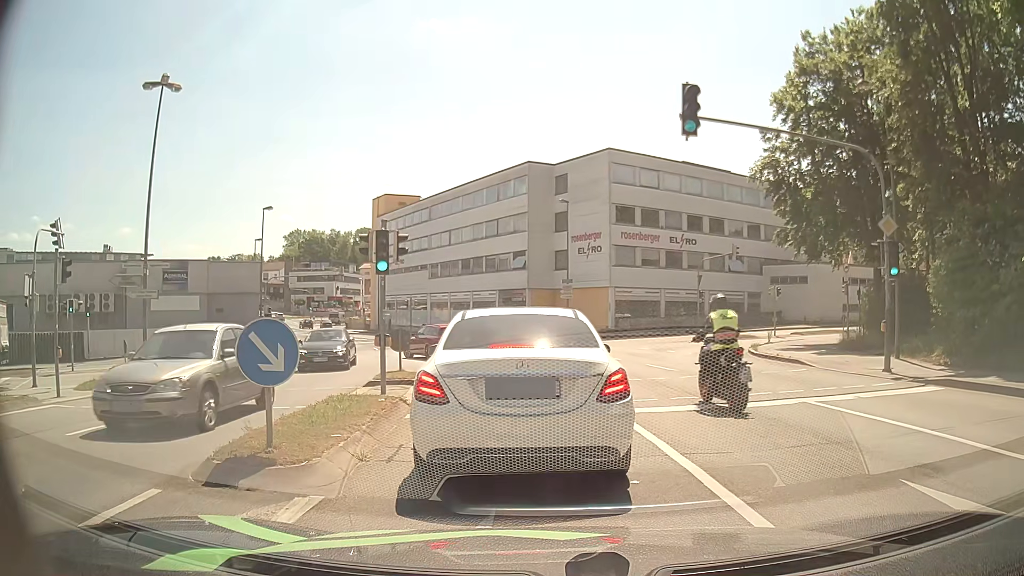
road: tertiary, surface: asphalt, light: Day
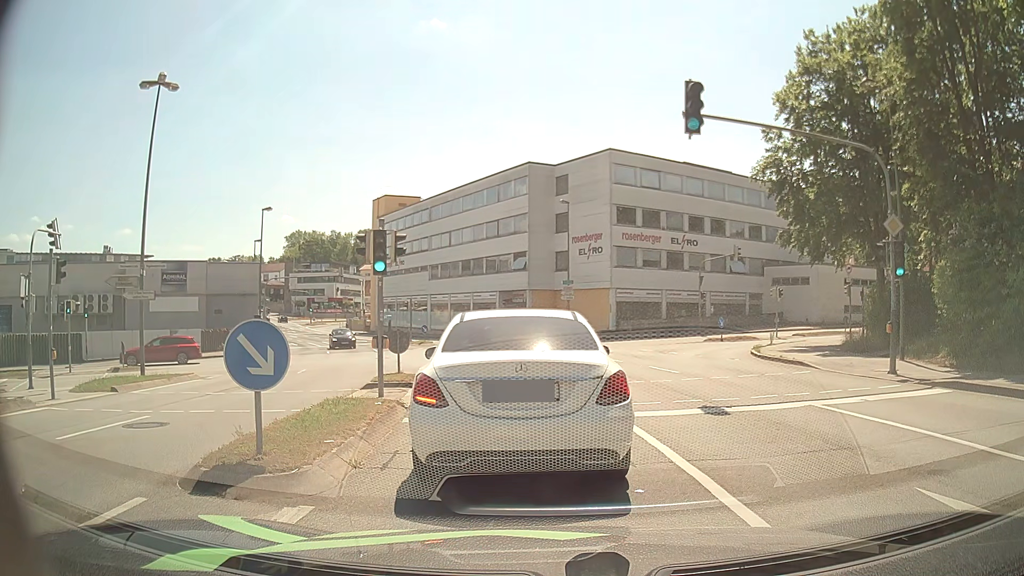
(0.0, +0.3) m; 0°
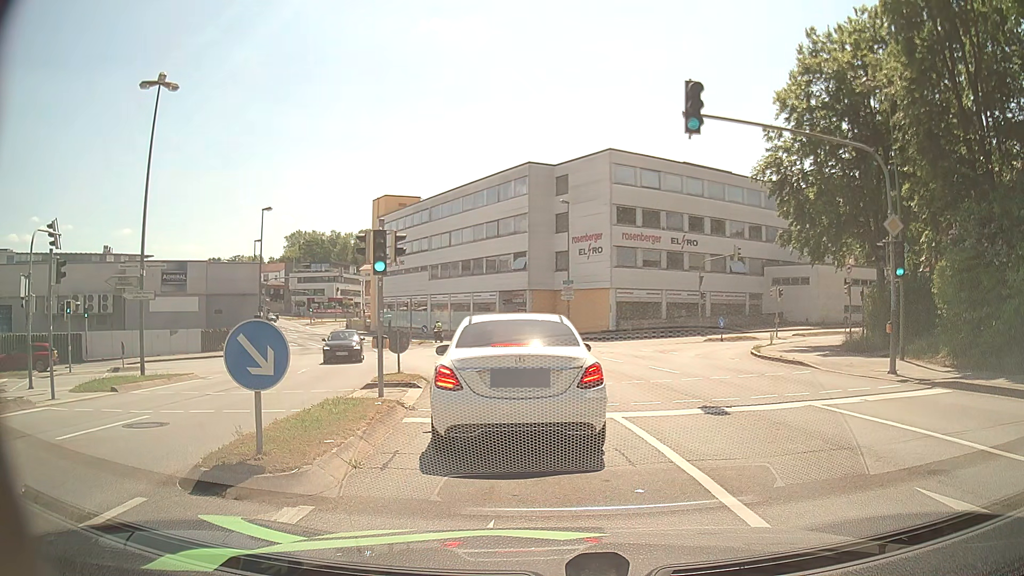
(0.0, 0.0) m; 0°
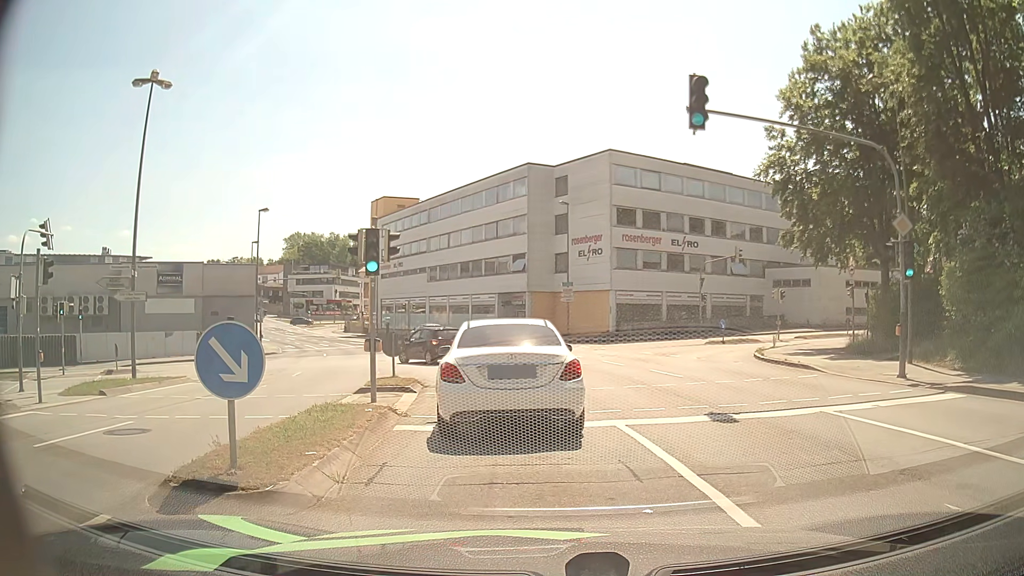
(0.0, +0.5) m; 0°
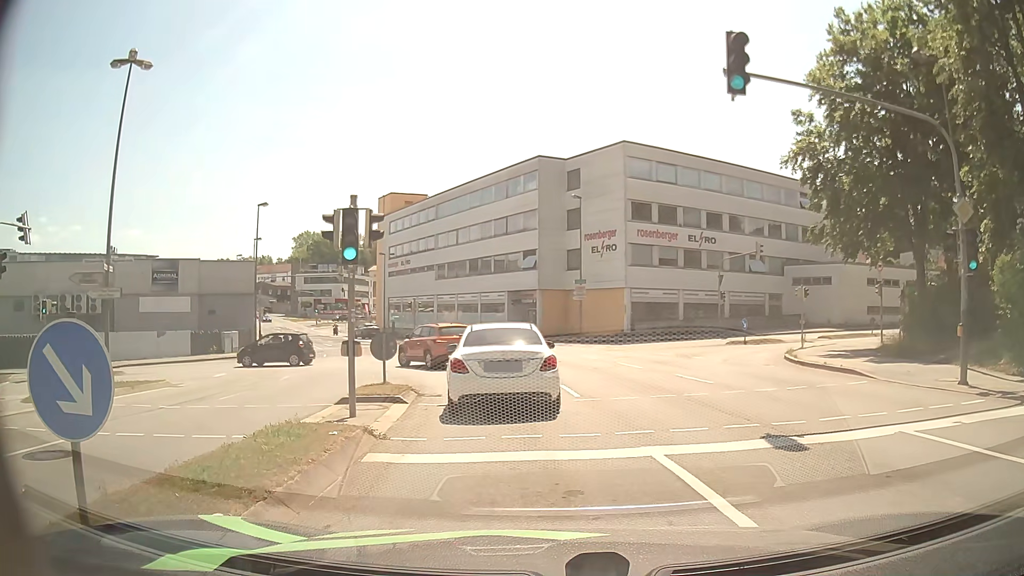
(0.0, +2.2) m; -2°
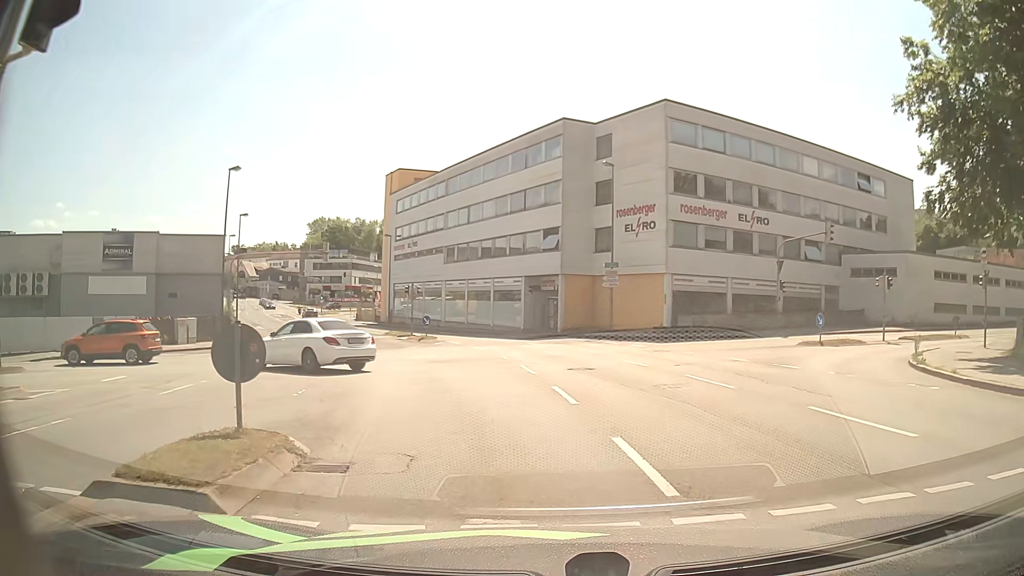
(-0.2, +8.4) m; -2°
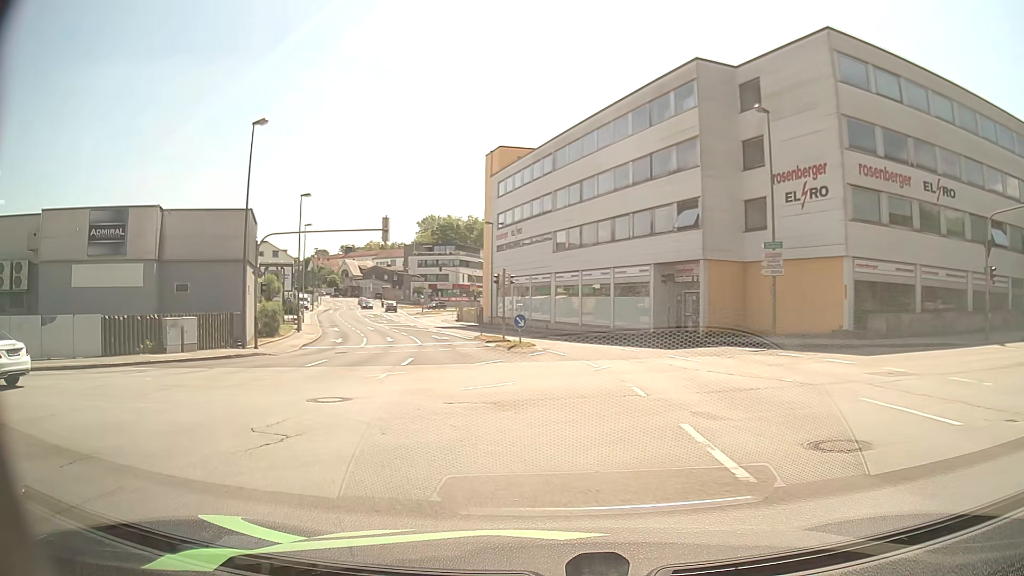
(-0.6, +11.0) m; -10°
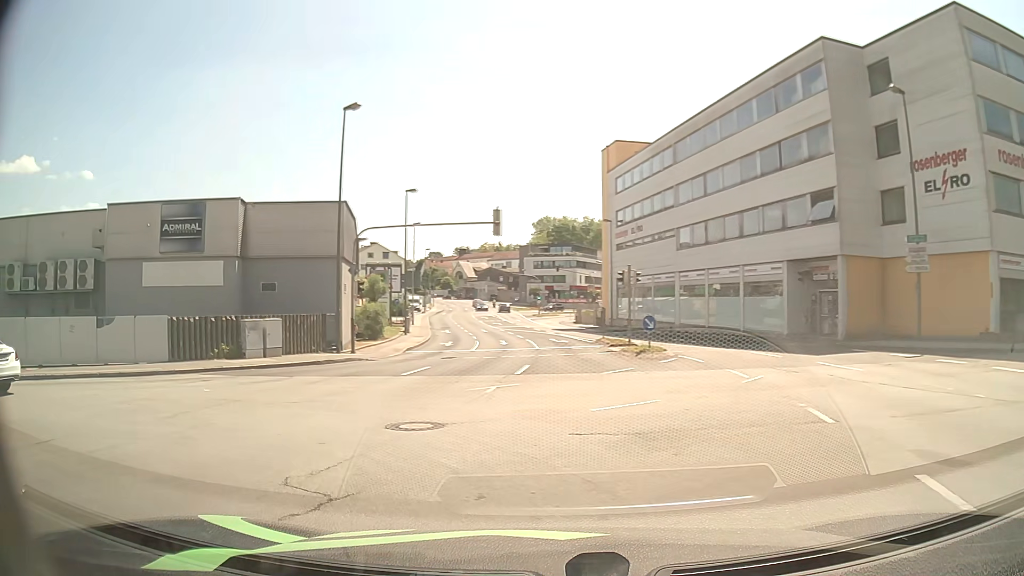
(-0.3, +2.9) m; -11°
